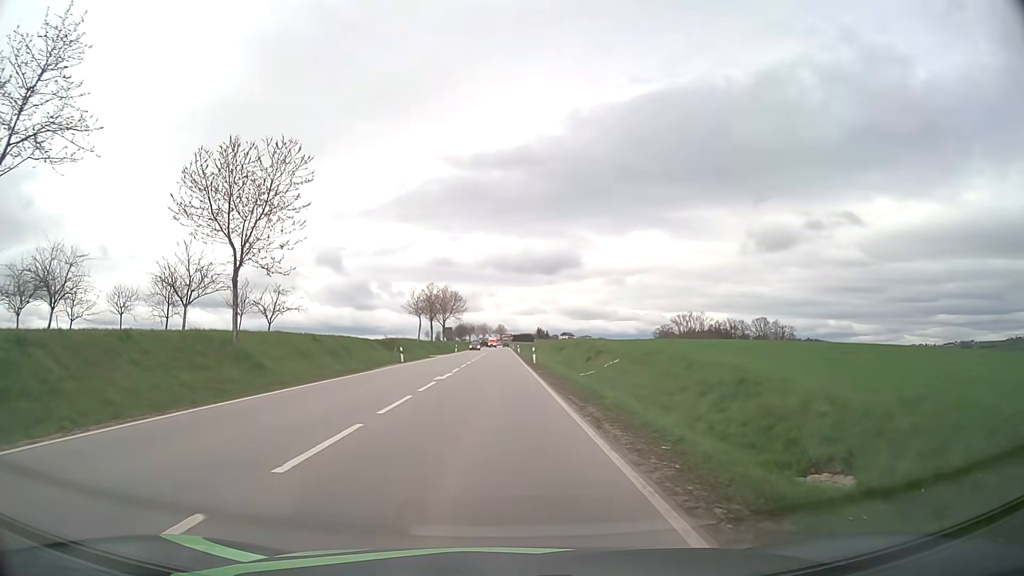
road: secondary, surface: asphalt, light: Day
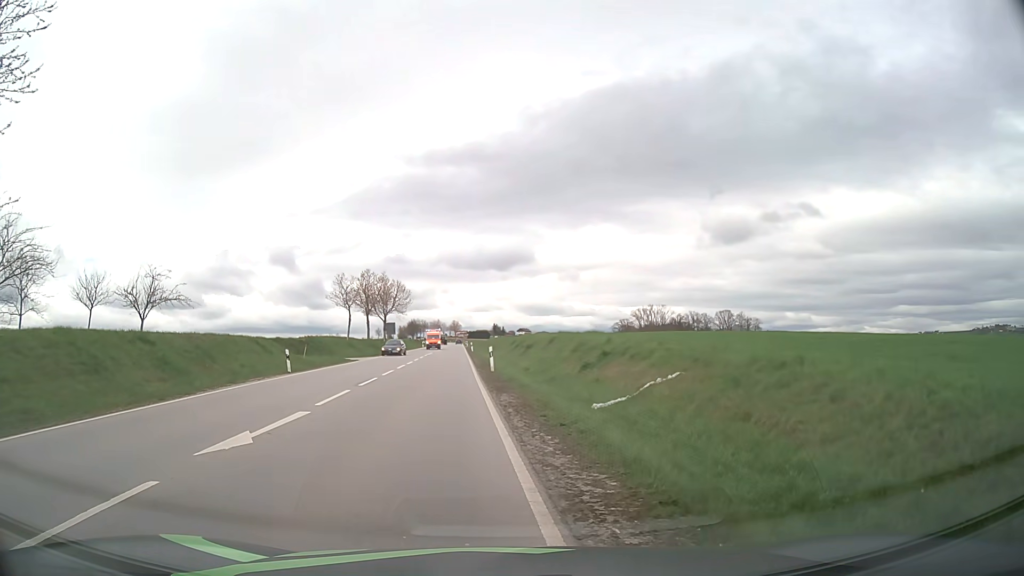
(+0.5, +16.1) m; +5°
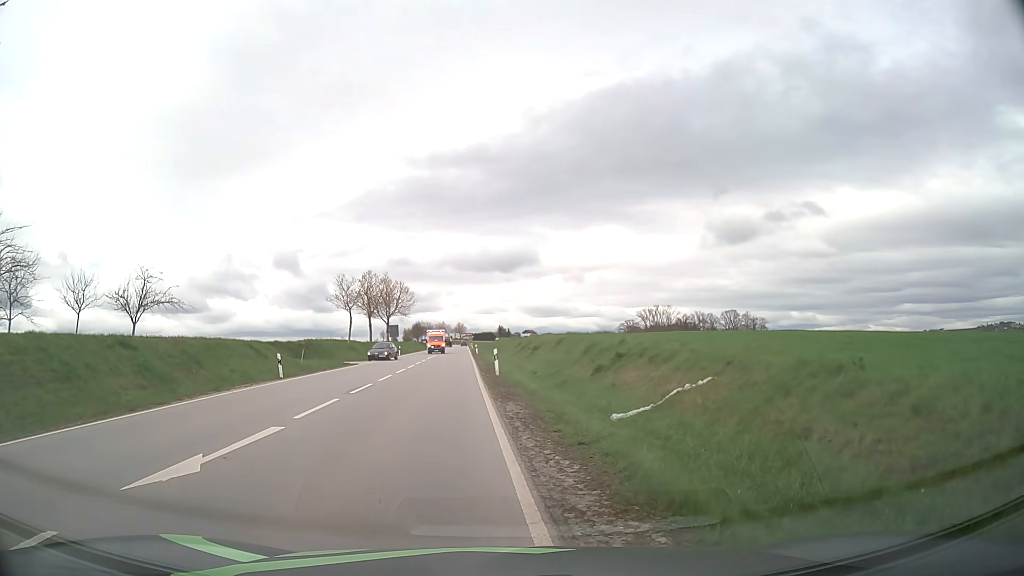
(0.0, +1.8) m; -1°
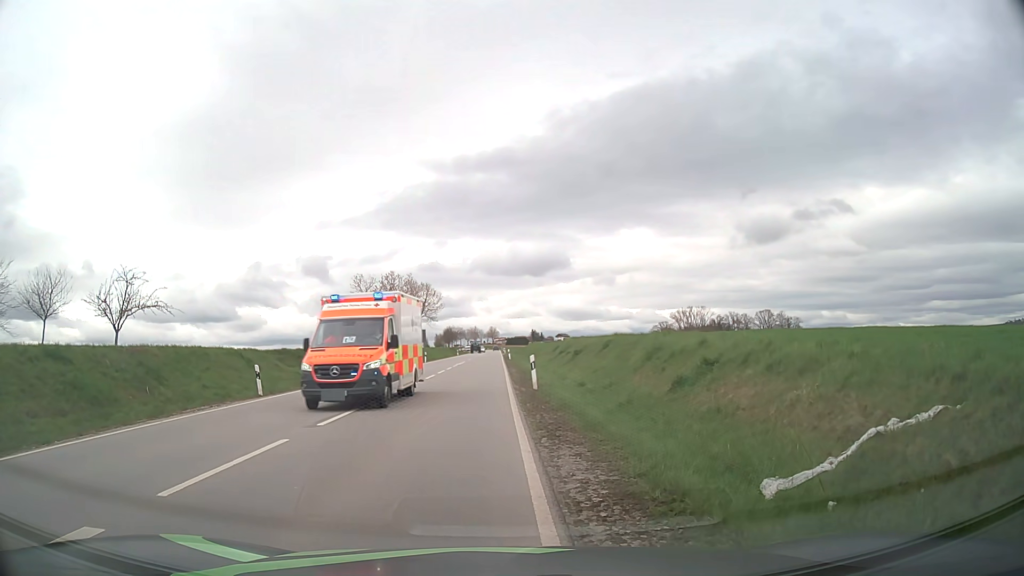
(-0.1, +6.3) m; -2°
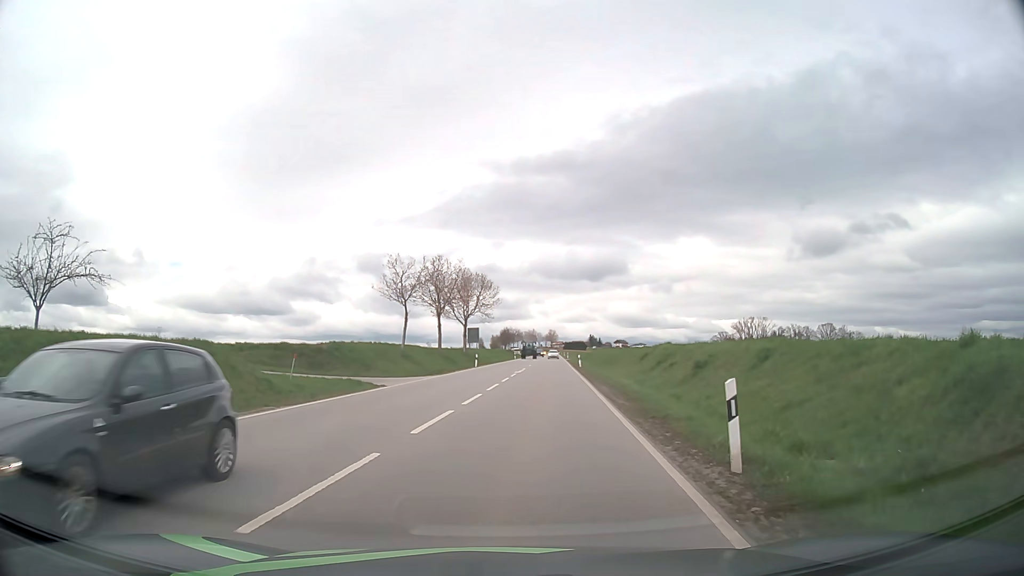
(-1.3, +14.1) m; -6°
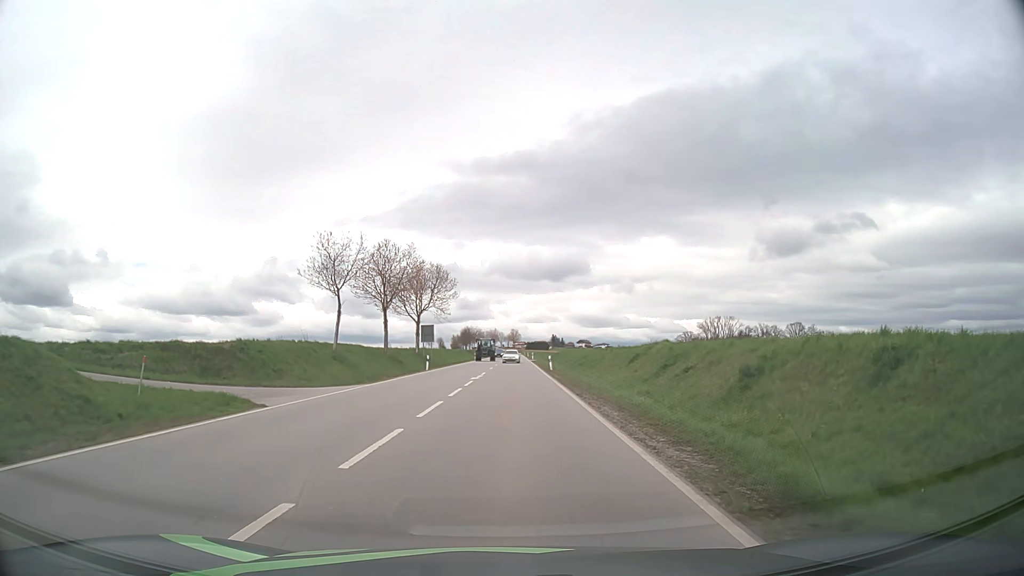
(+0.3, +9.6) m; +3°
(0, +10) (0, +20) (+1, +30) (+1, +40) (+1, +50) (+1, +60) (+1, +70) (+1, +80) (+1, +90) (+2, +100) m
